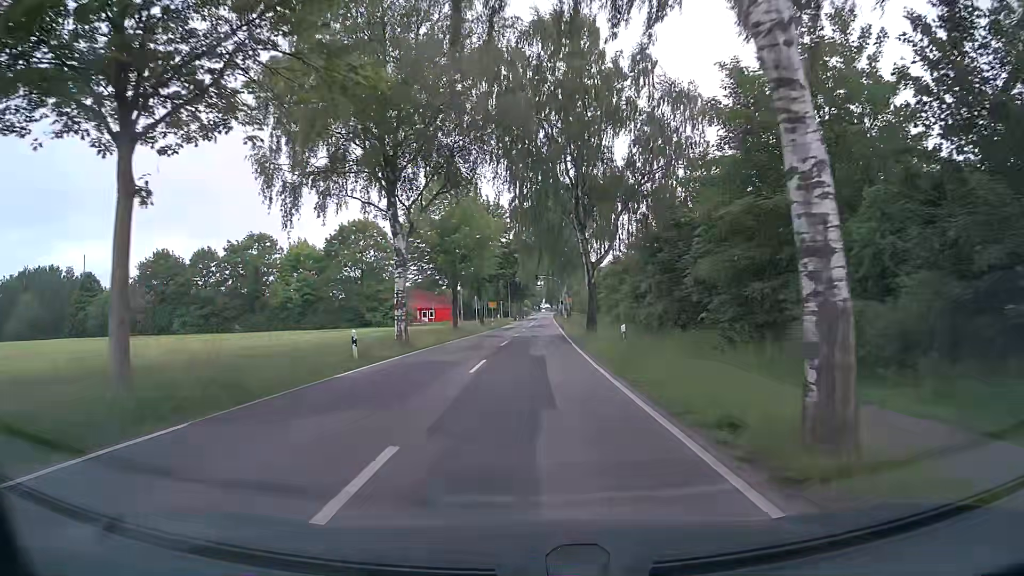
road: tertiary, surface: asphalt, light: Day
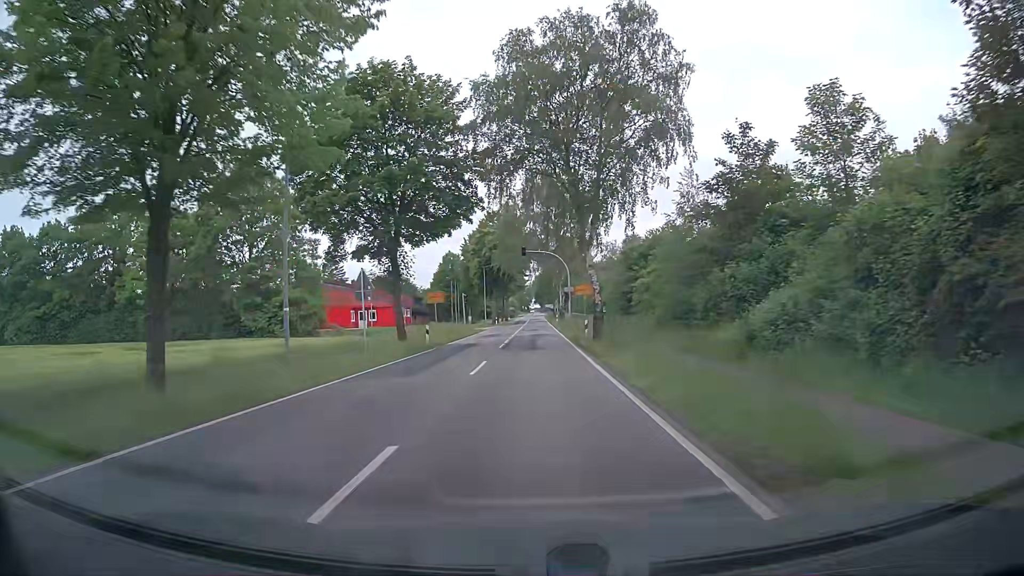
(+0.6, +38.4) m; +2°
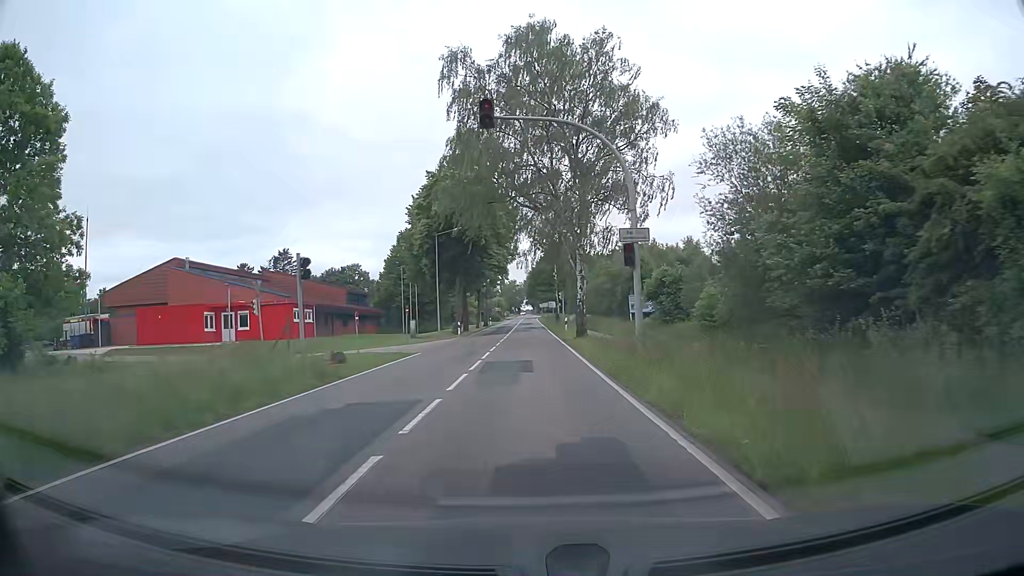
(0.0, +37.4) m; 0°
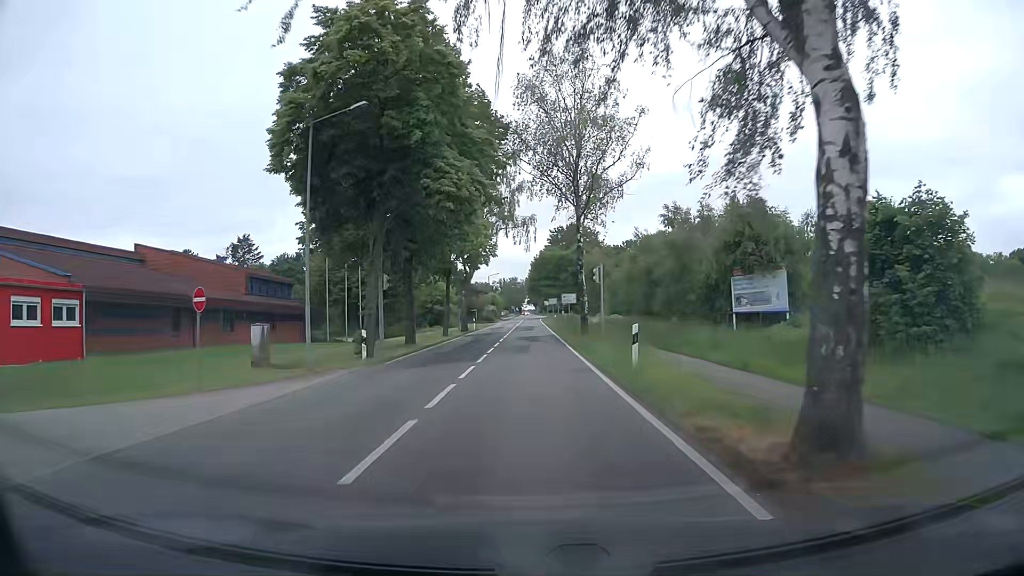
(-0.1, +29.5) m; 0°
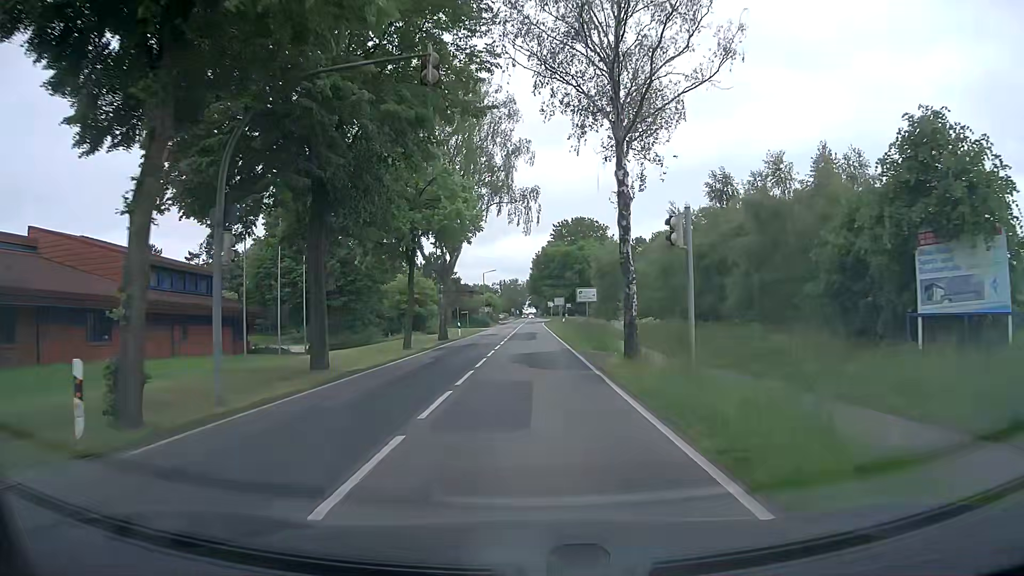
(-0.1, +14.7) m; 0°
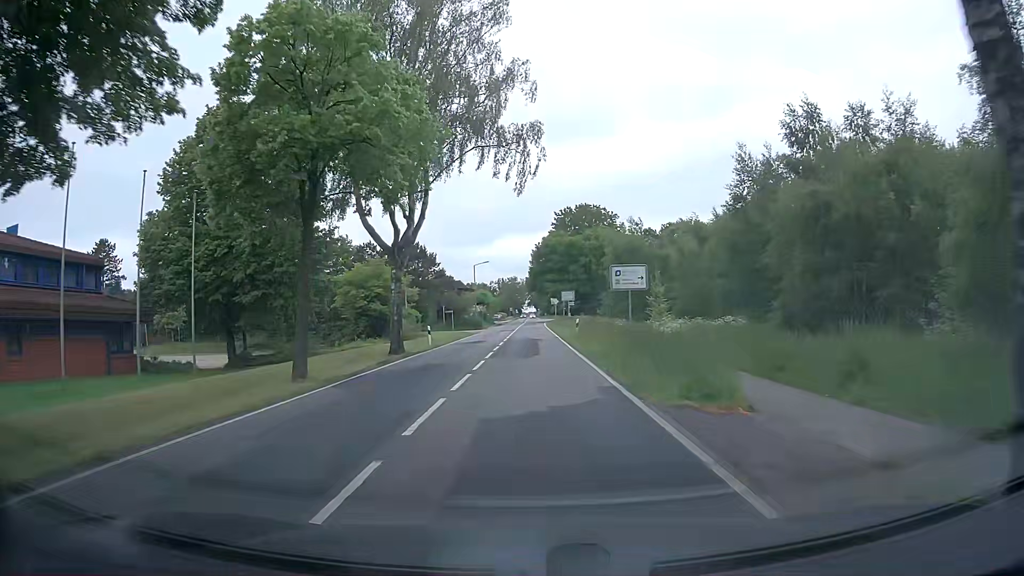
(+0.1, +15.0) m; 0°
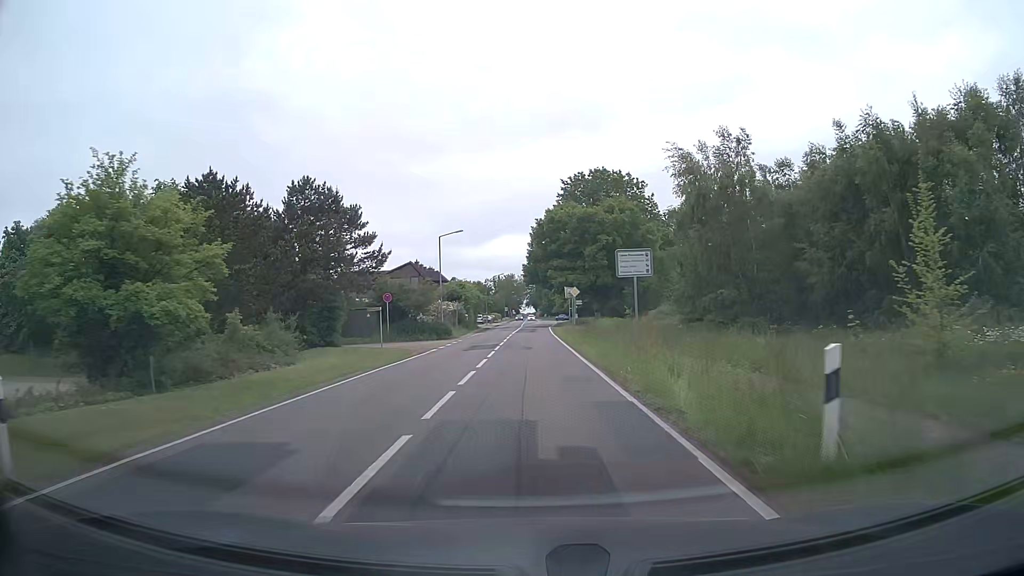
(-0.1, +30.5) m; 0°
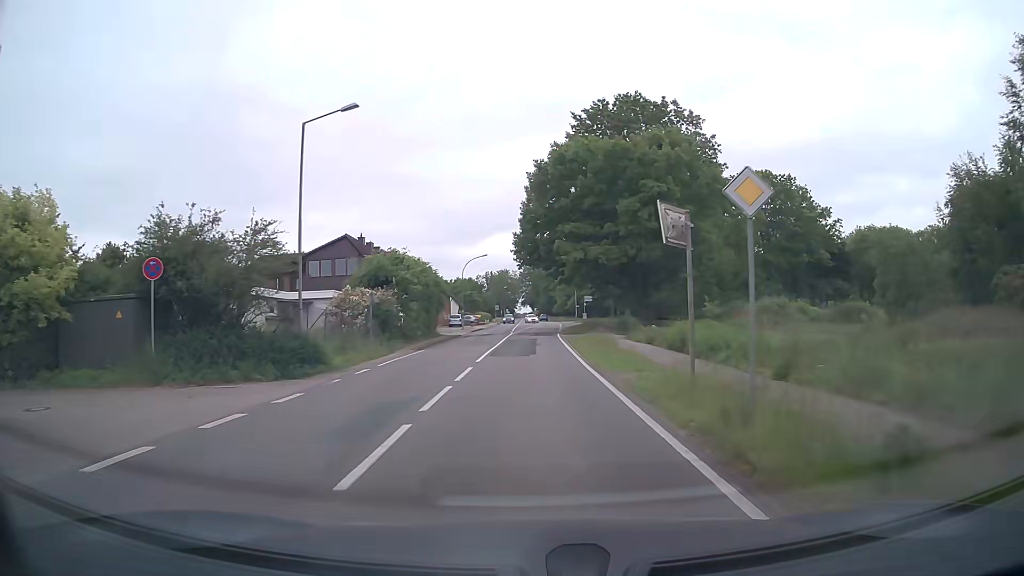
(+0.2, +31.0) m; 0°
(0, +10) (0, +20) (0, +30) (+1, +40) (+1, +50) (+1, +60) (+2, +70) (+2, +80) (+3, +90) (+3, +100) m
